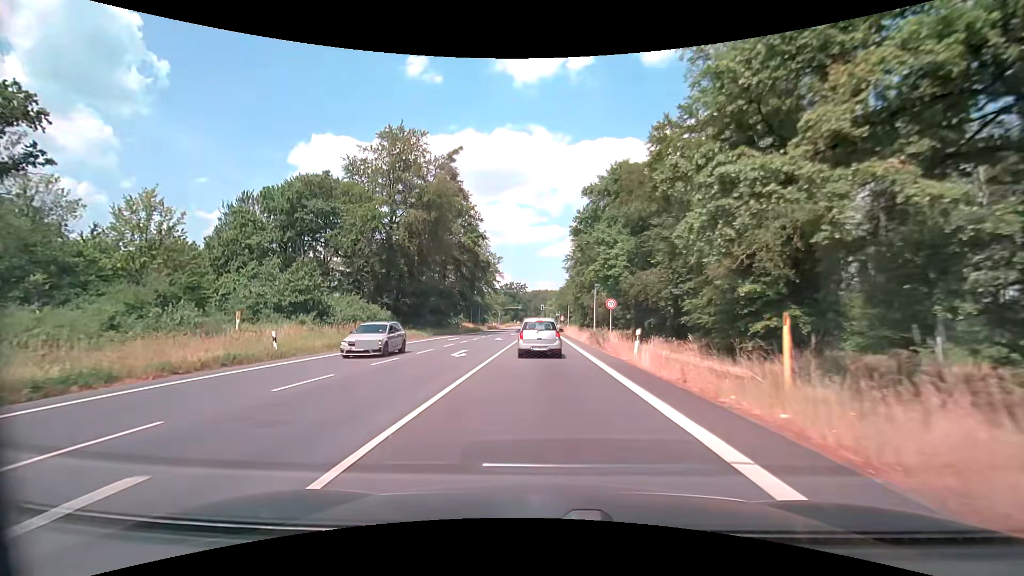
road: primary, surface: asphalt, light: Day
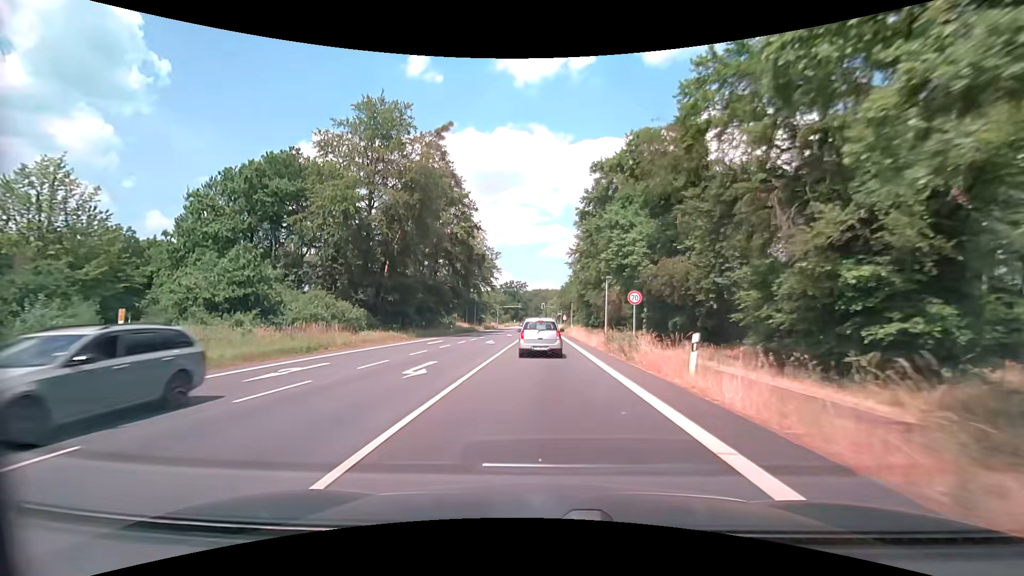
(0.0, +7.5) m; 0°
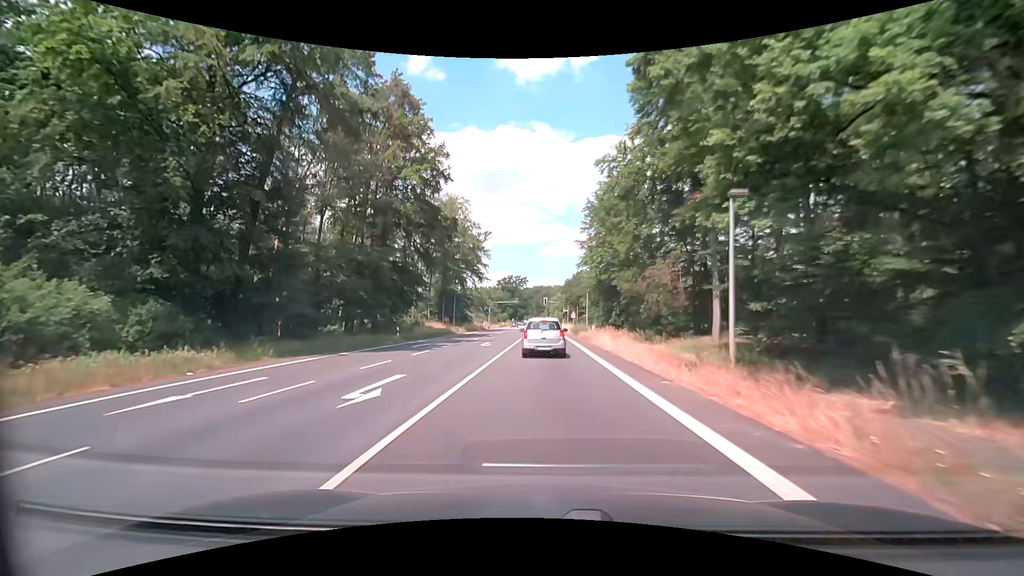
(0.0, +24.5) m; 0°
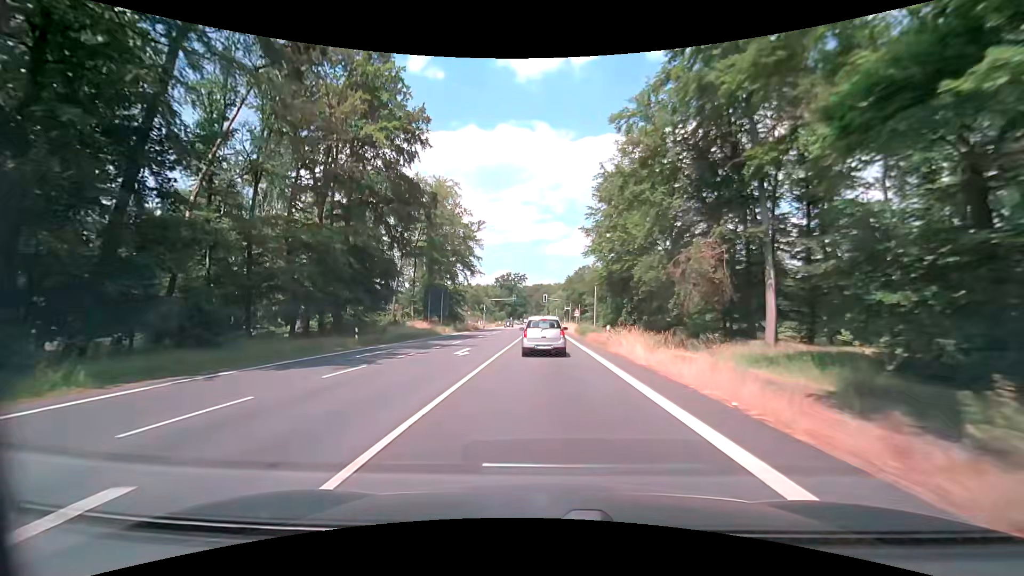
(0.0, +8.8) m; -1°
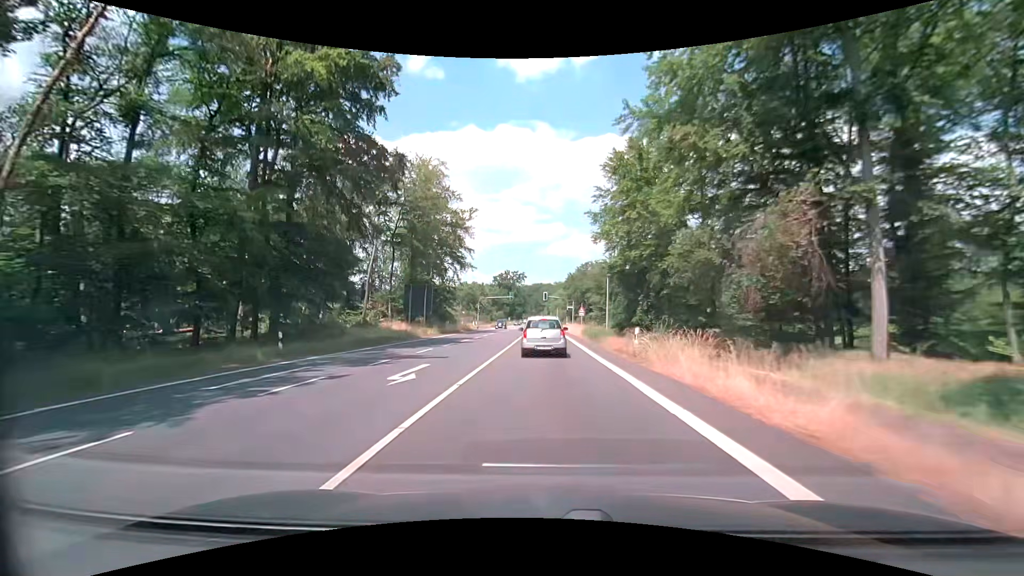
(0.0, +8.9) m; +1°
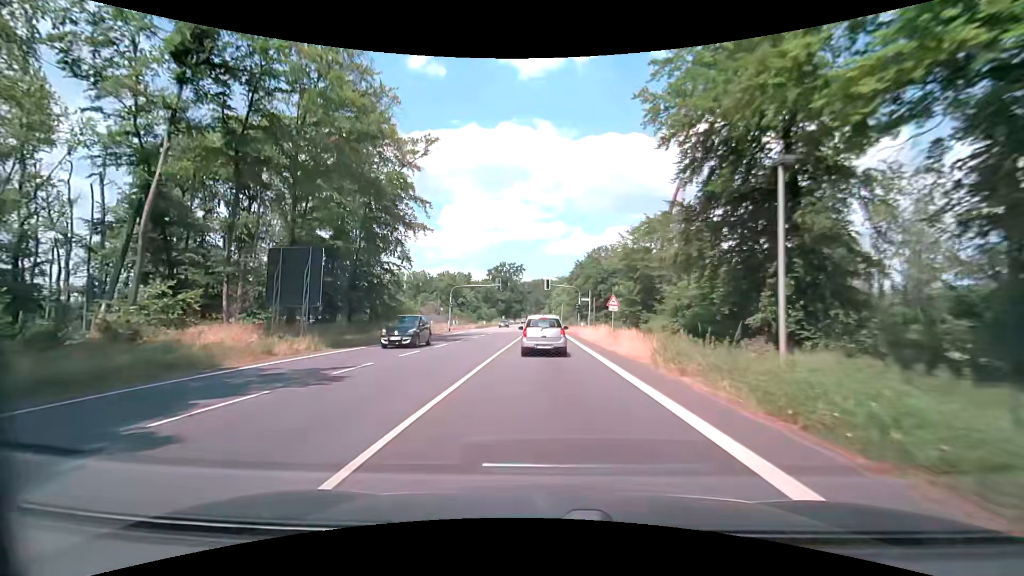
(-0.1, +27.1) m; 0°
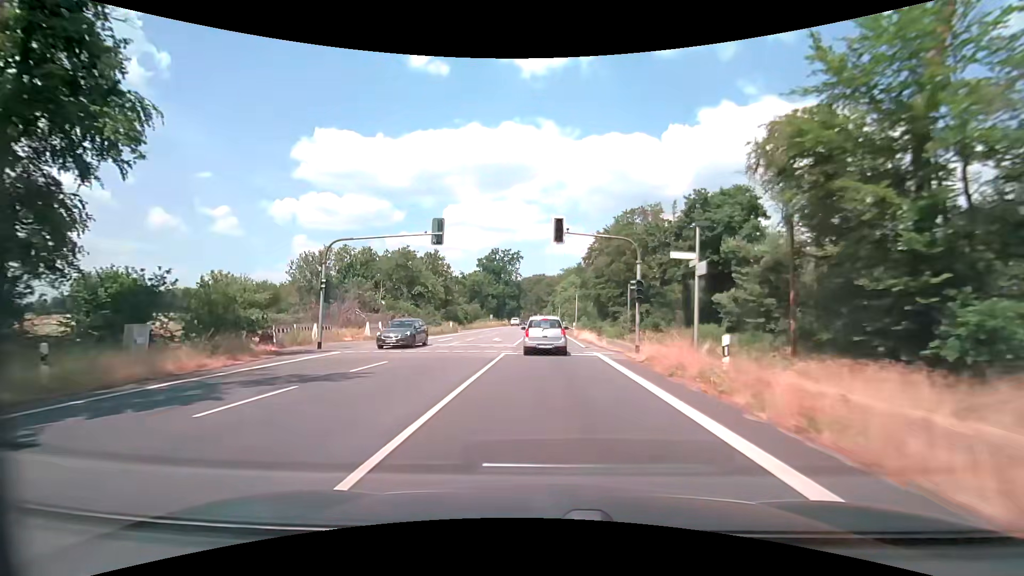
(-0.2, +35.9) m; -1°
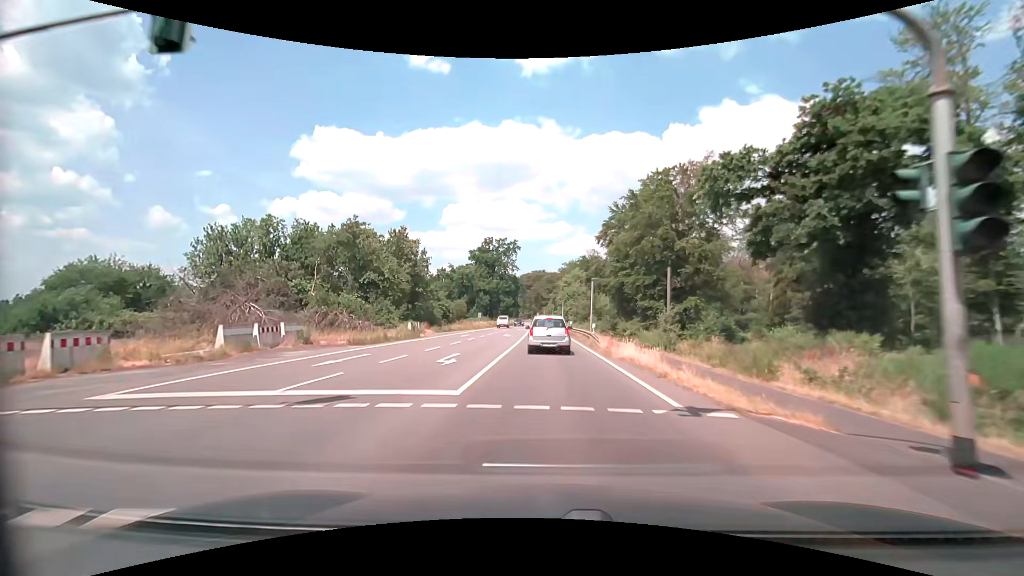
(0.0, +18.2) m; 0°
(0, +10) (0, +20) (0, +30) (0, +40) (0, +50) (0, +60) (0, +70) (-1, +80) (-1, +90) (-1, +100) m
